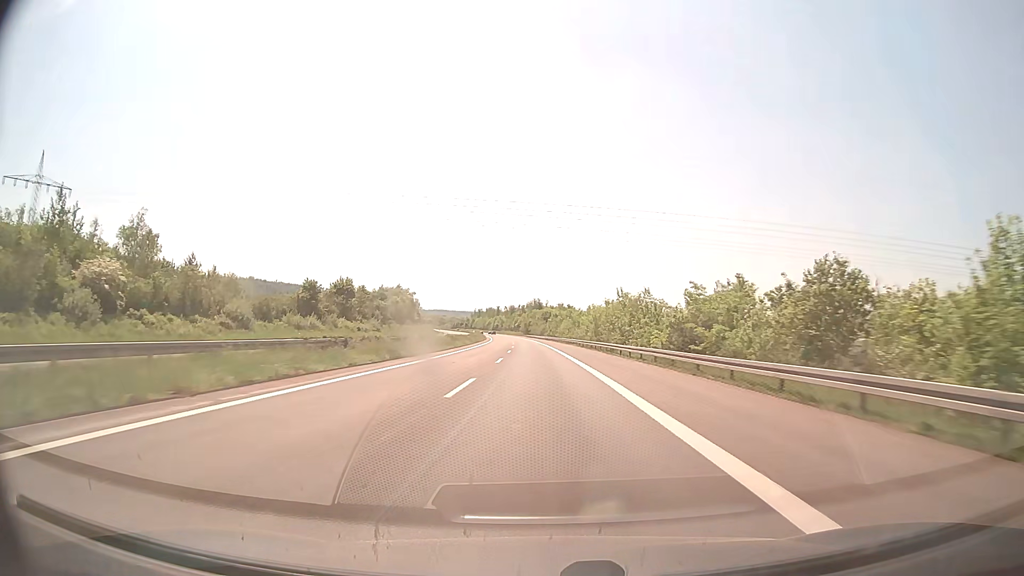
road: motorway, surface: concrete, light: Day
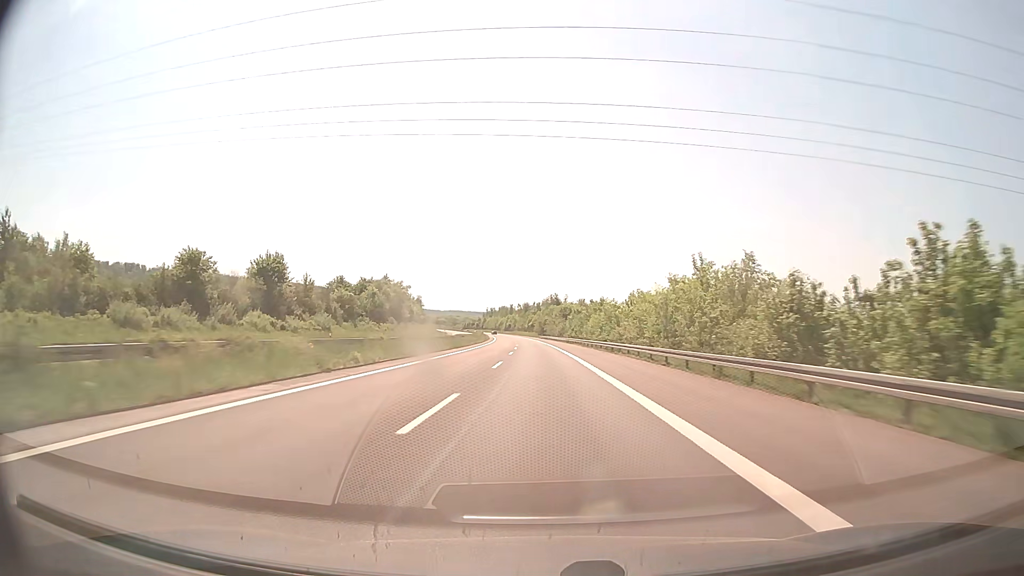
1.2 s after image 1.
(-0.5, +41.2) m; -1°
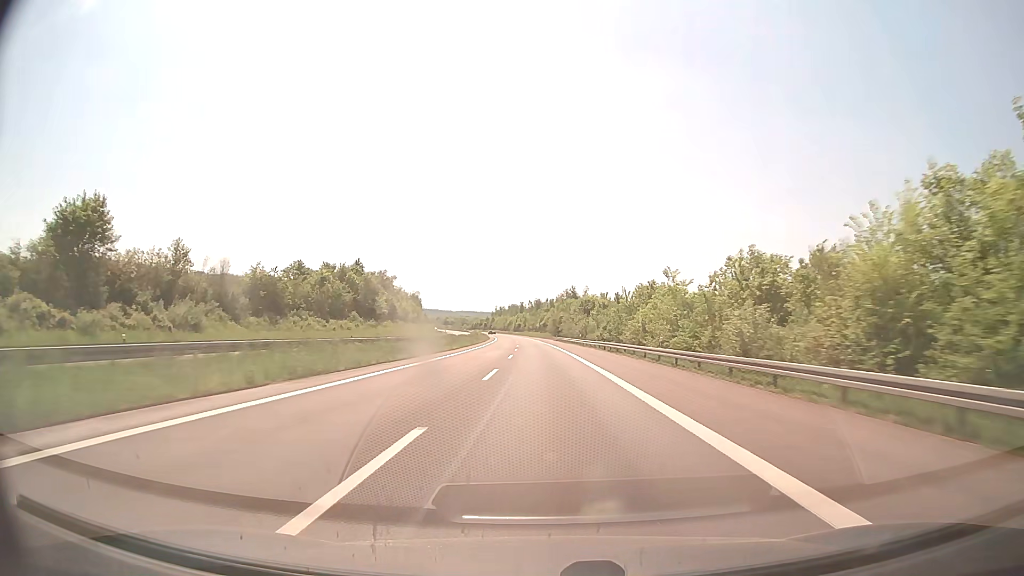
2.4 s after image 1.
(-0.5, +41.2) m; -1°
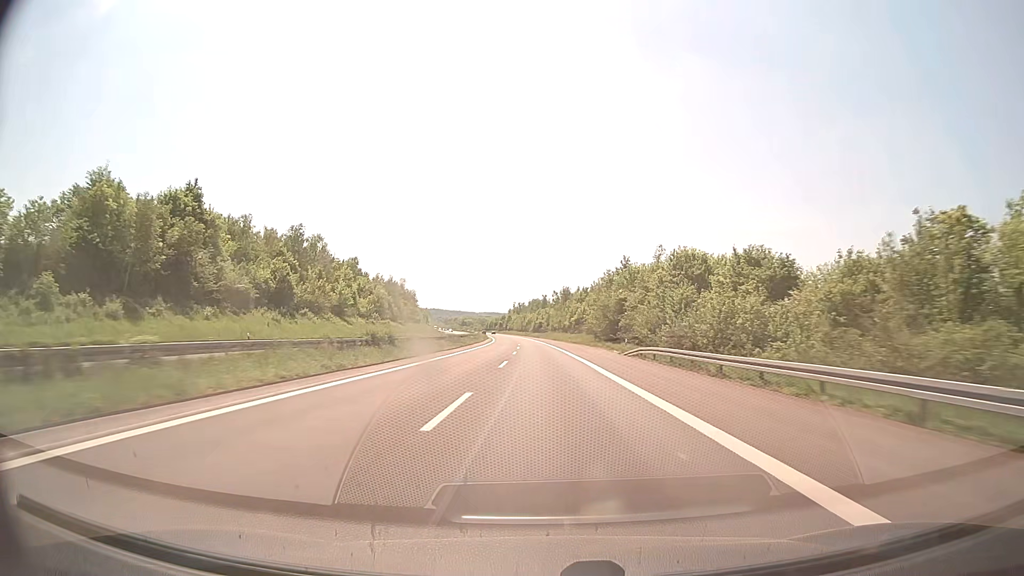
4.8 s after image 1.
(-1.5, +82.4) m; -2°
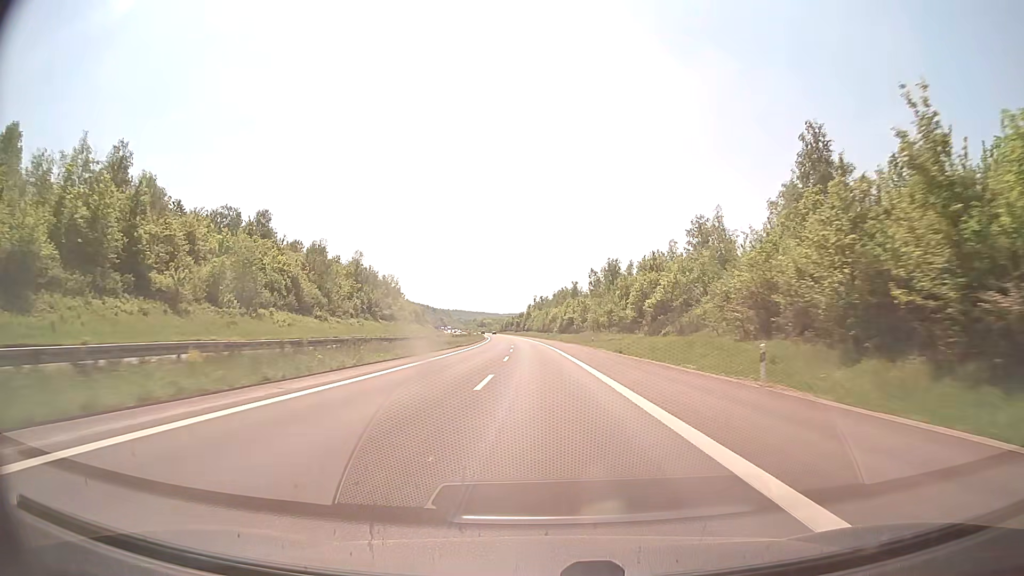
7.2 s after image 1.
(-1.5, +82.4) m; -2°
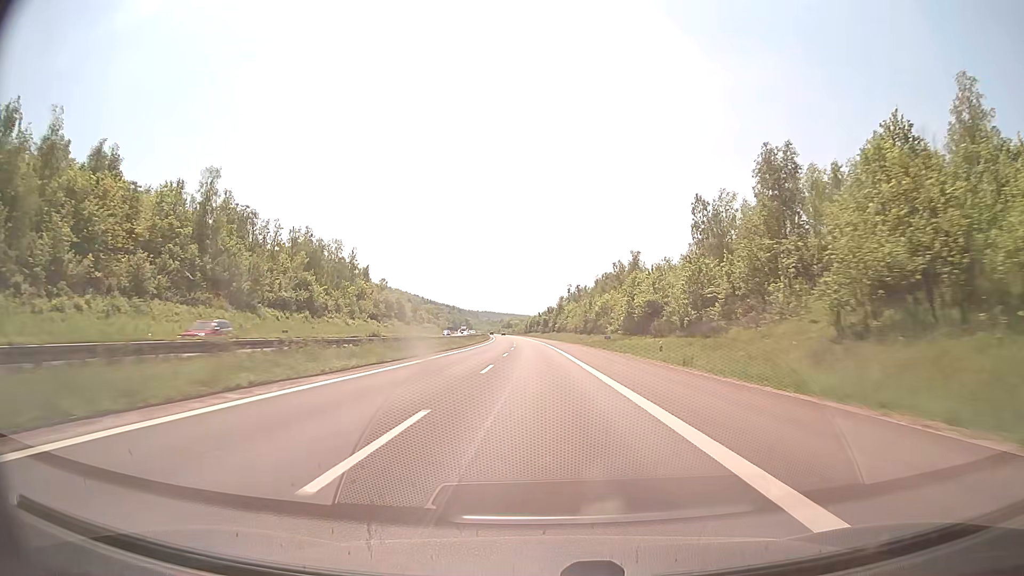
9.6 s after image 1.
(-1.9, +82.4) m; -3°
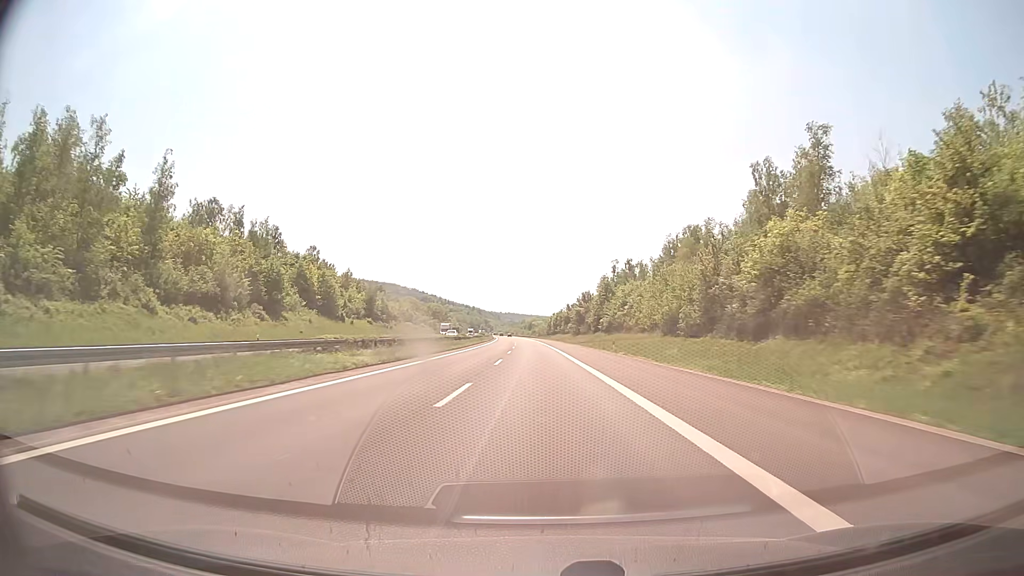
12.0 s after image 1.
(-1.7, +82.4) m; -2°
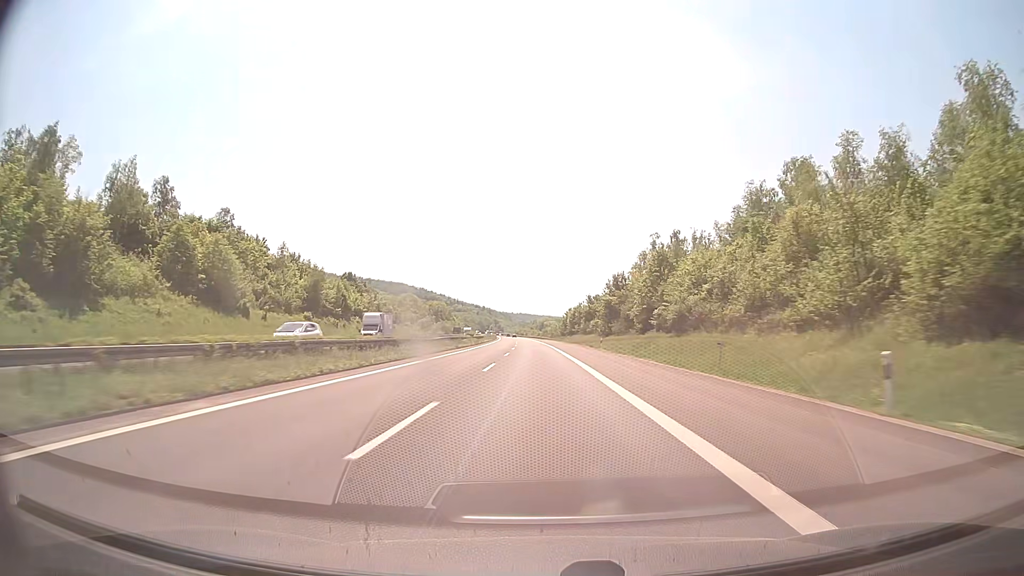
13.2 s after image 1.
(-0.3, +41.2) m; -1°
(0, +10) (0, +20) (0, +30) (0, +40) (-1, +50) (-1, +60) (-1, +70) (-1, +80) (-2, +90) (-2, +100) m
